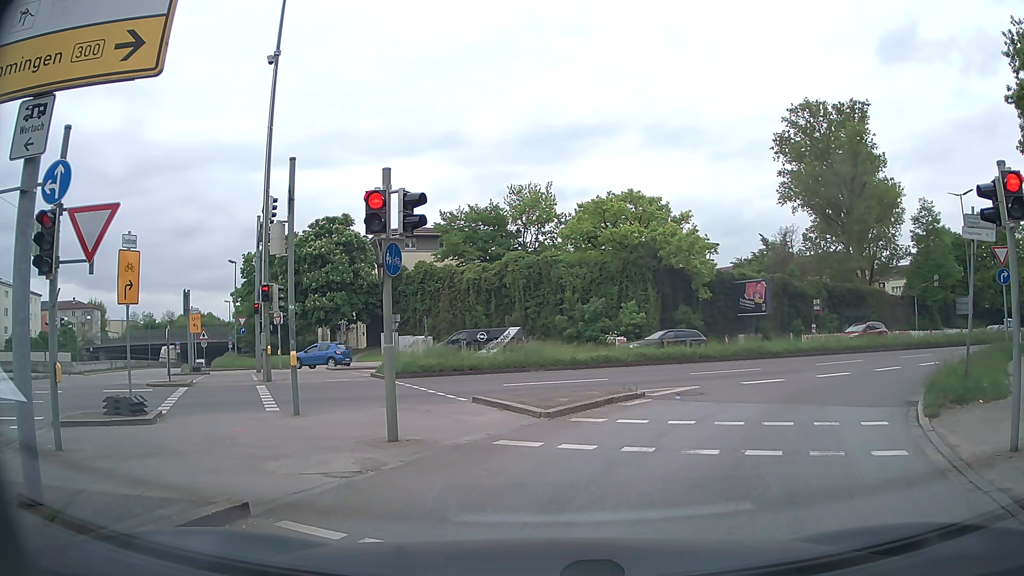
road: trunk_link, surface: asphalt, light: Day
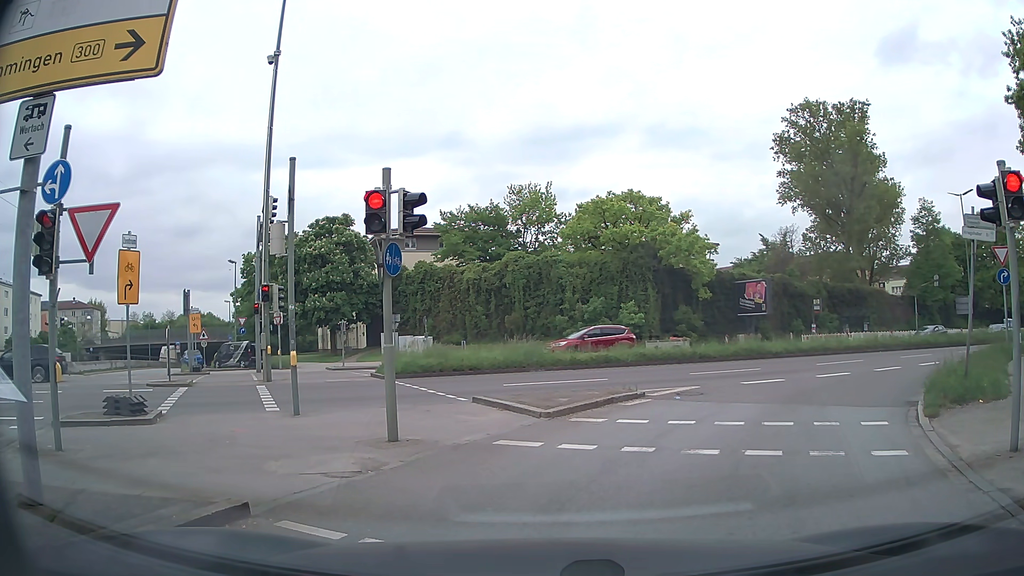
(0.0, 0.0) m; 0°
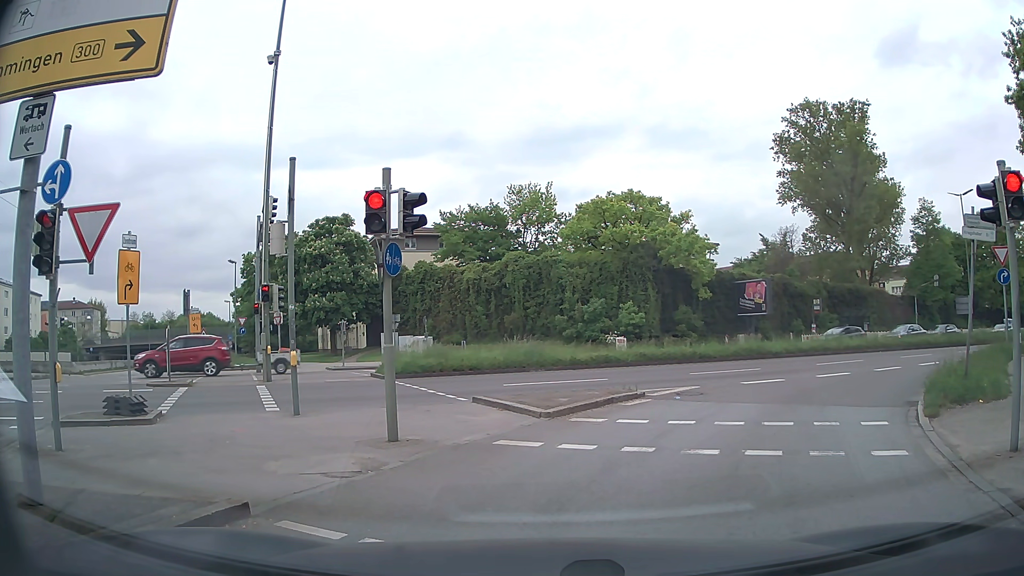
(0.0, 0.0) m; 0°
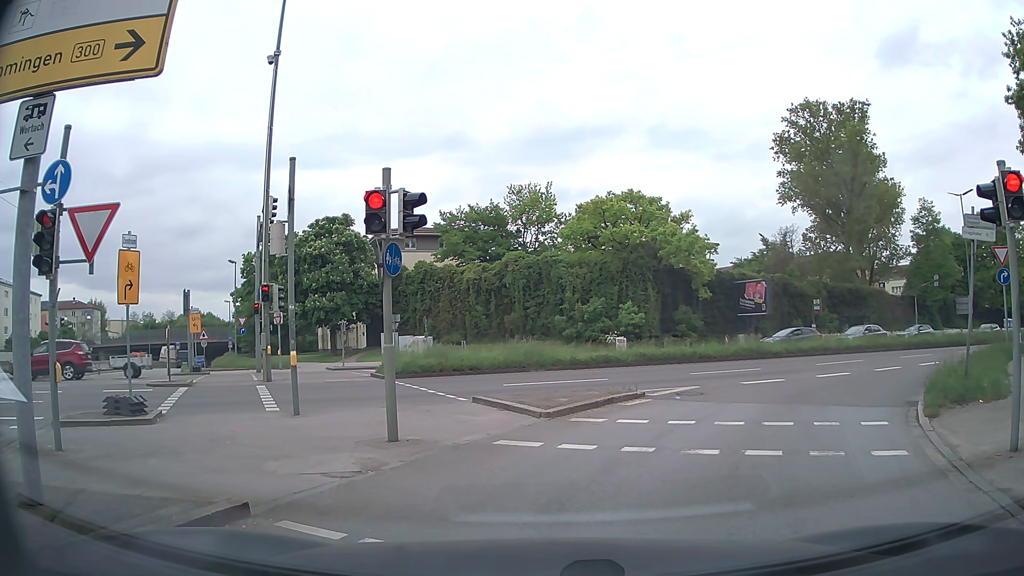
(0.0, 0.0) m; 0°
